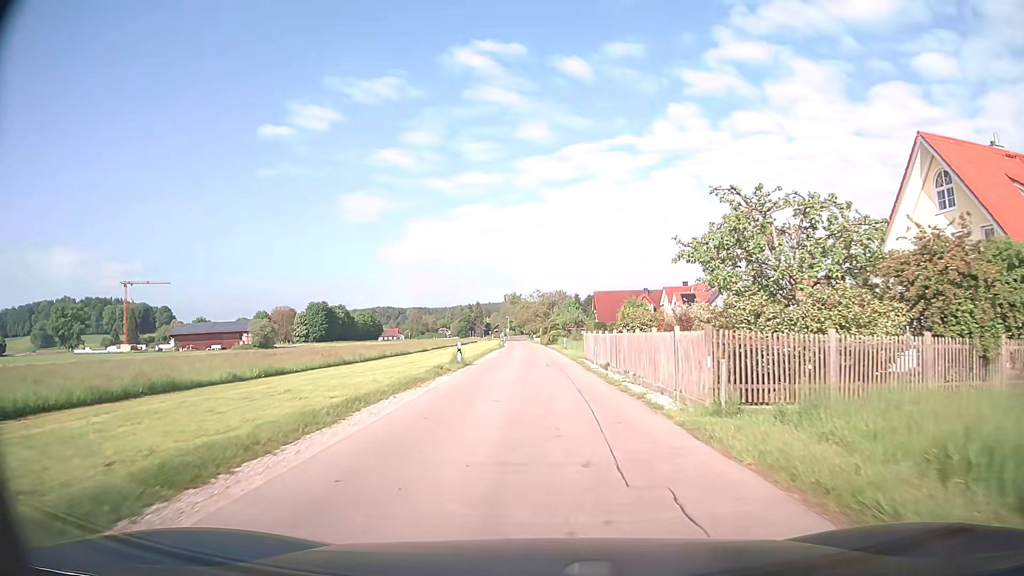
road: unclassified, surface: asphalt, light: Day
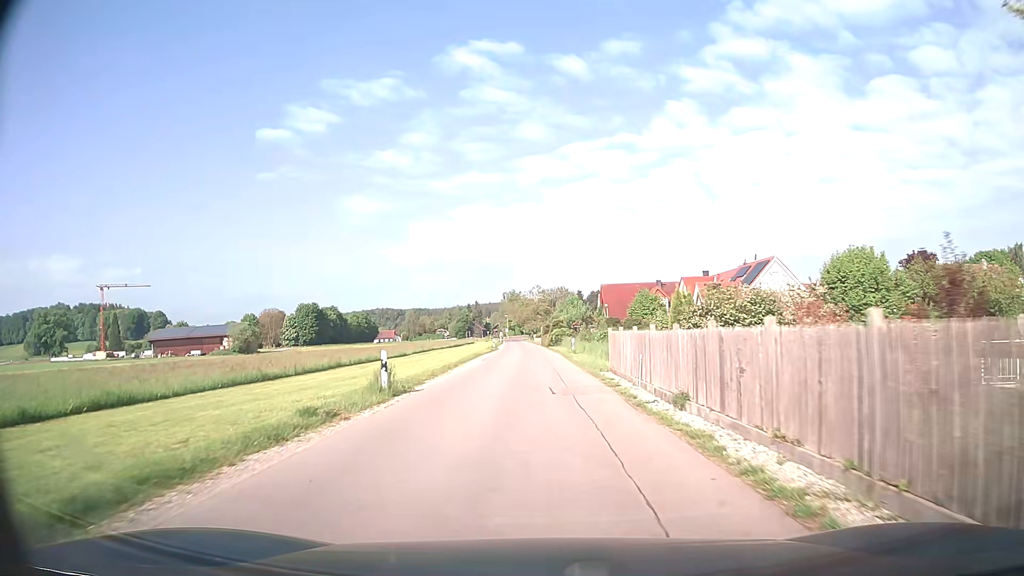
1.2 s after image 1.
(0.0, +13.8) m; 0°
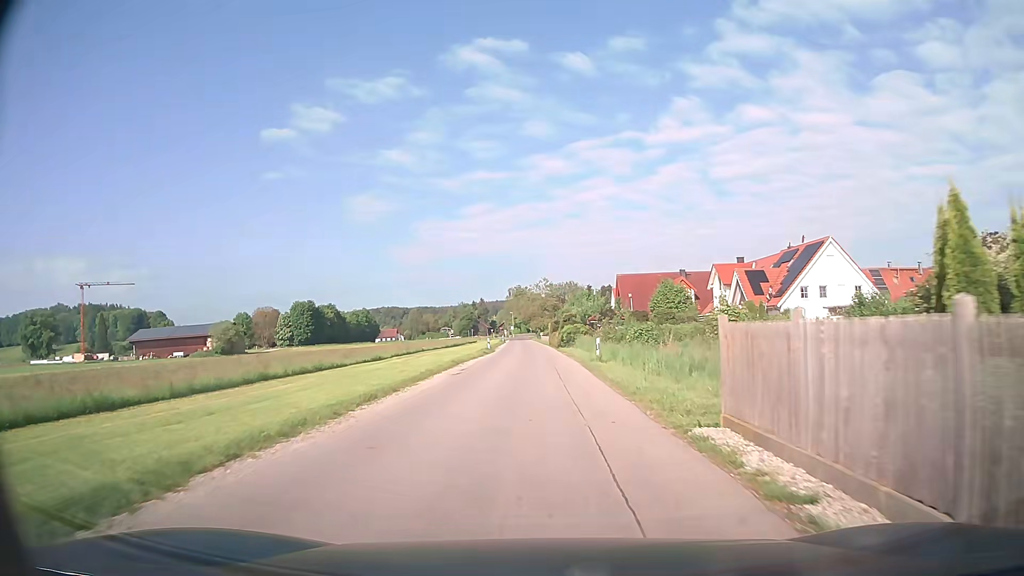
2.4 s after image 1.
(-0.1, +14.0) m; -1°
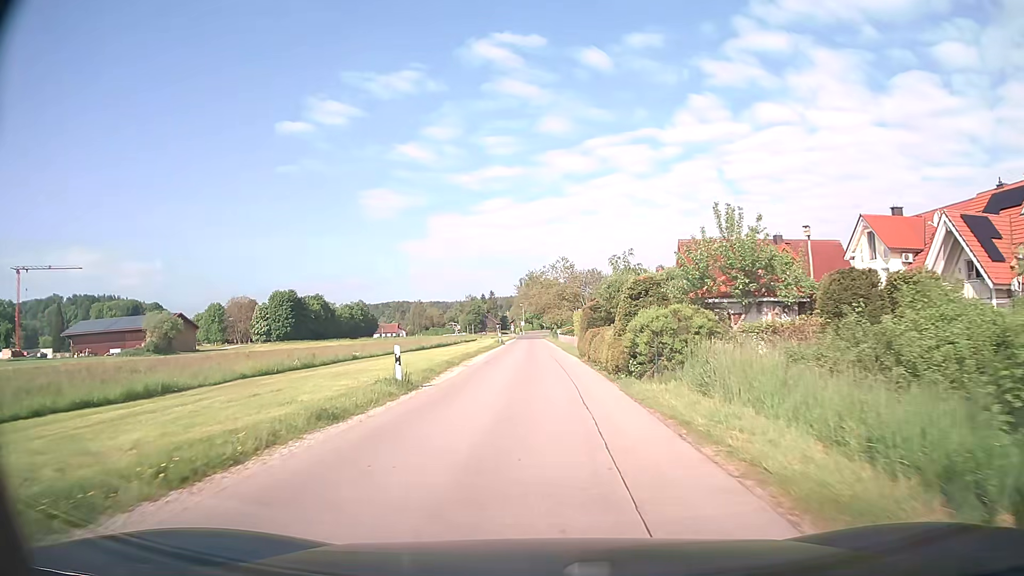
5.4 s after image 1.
(-0.4, +35.8) m; -1°
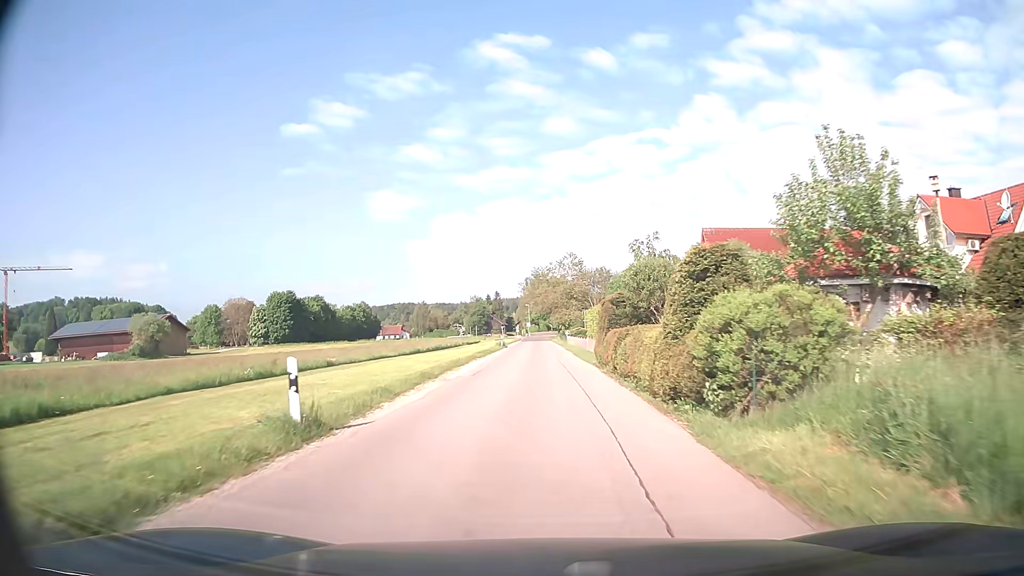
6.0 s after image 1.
(-0.1, +7.2) m; -1°
(0, +10) (0, +20) (0, +30) (0, +40) (0, +50) (-1, +60) (-1, +70) (-1, +80) (-1, +90) (-1, +100) m
